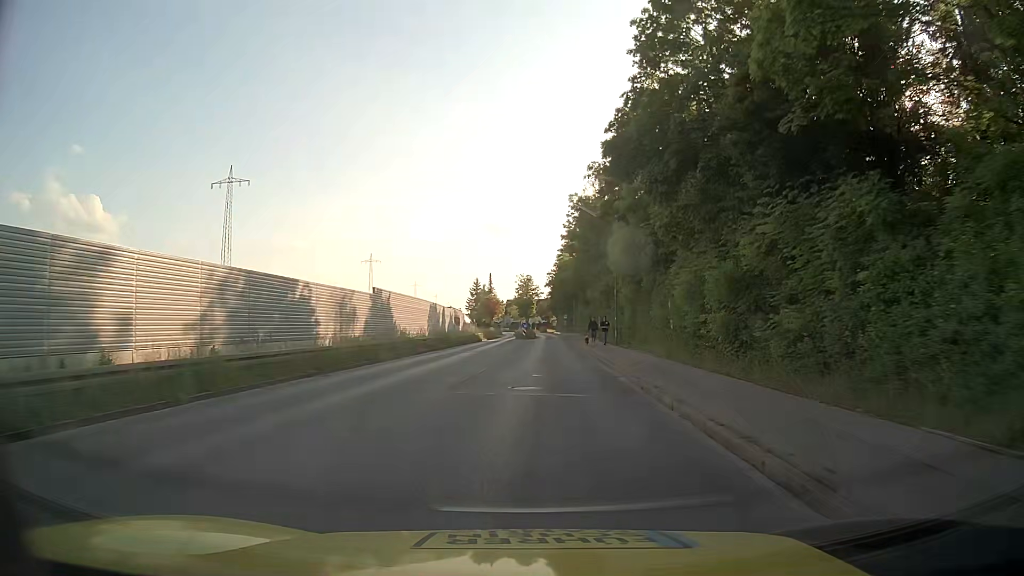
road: tertiary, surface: asphalt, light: Day
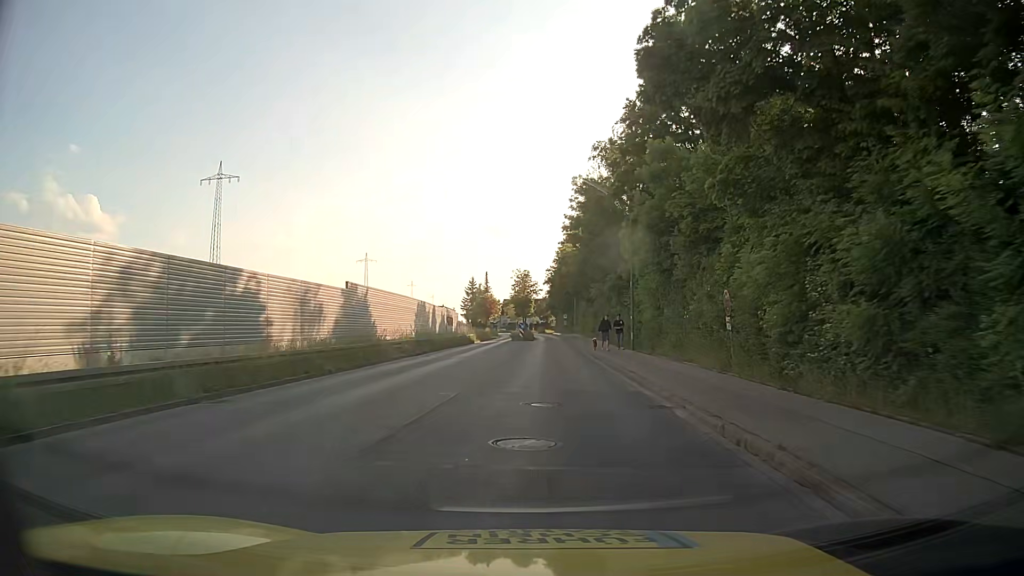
(0.0, +6.9) m; 0°
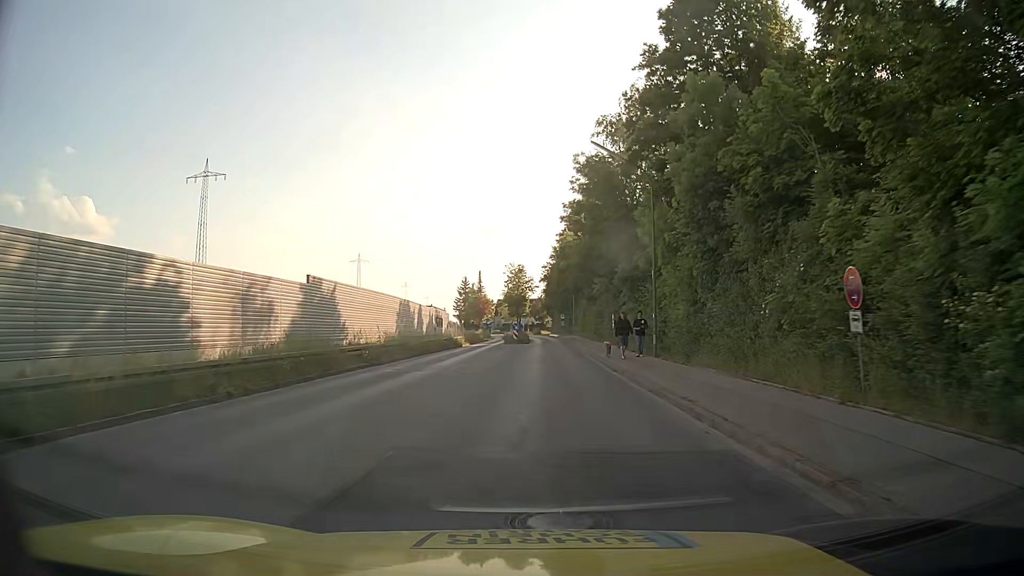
(0.0, +6.9) m; +1°
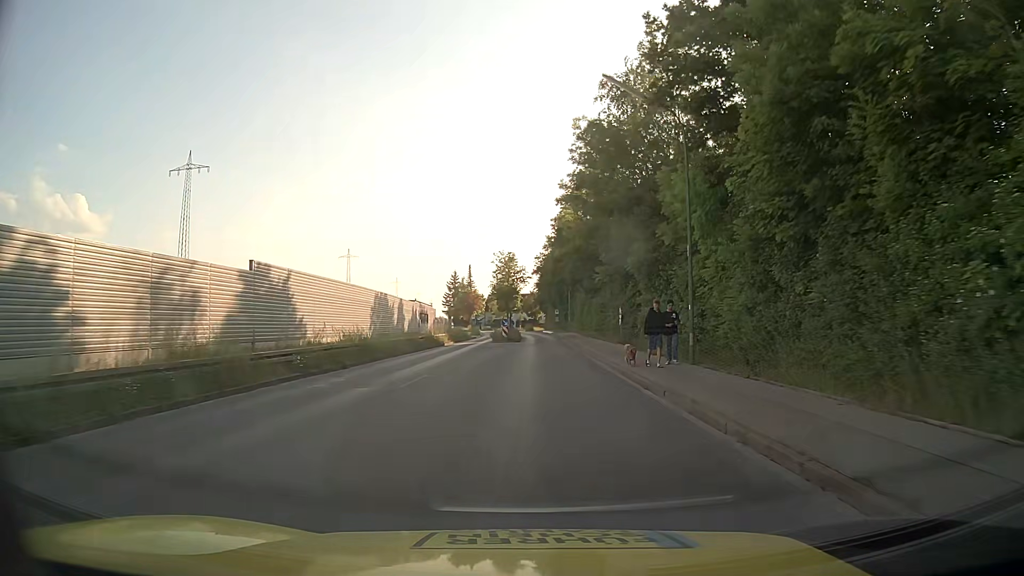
(0.0, +6.9) m; 0°
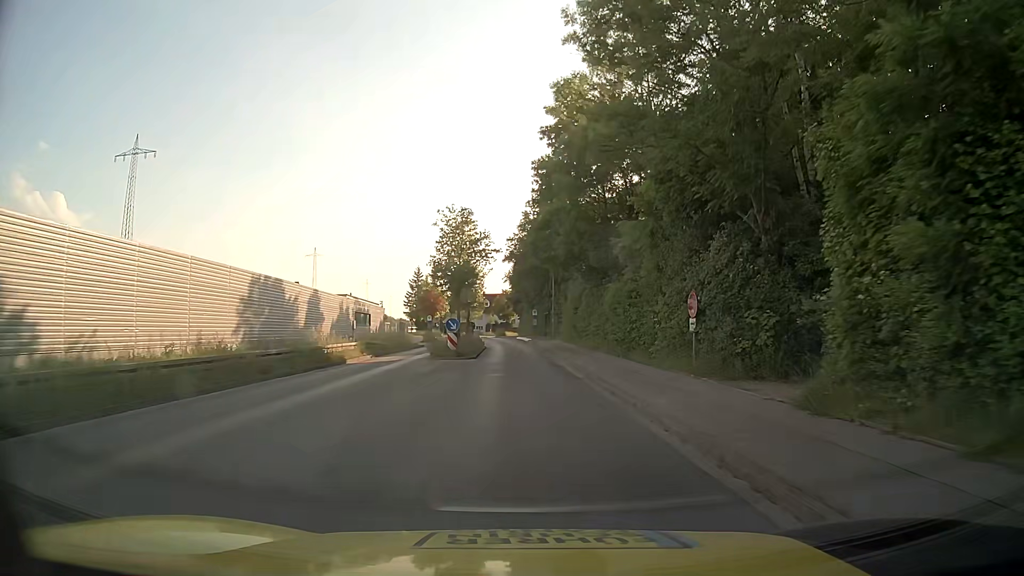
(+0.3, +21.0) m; +2°
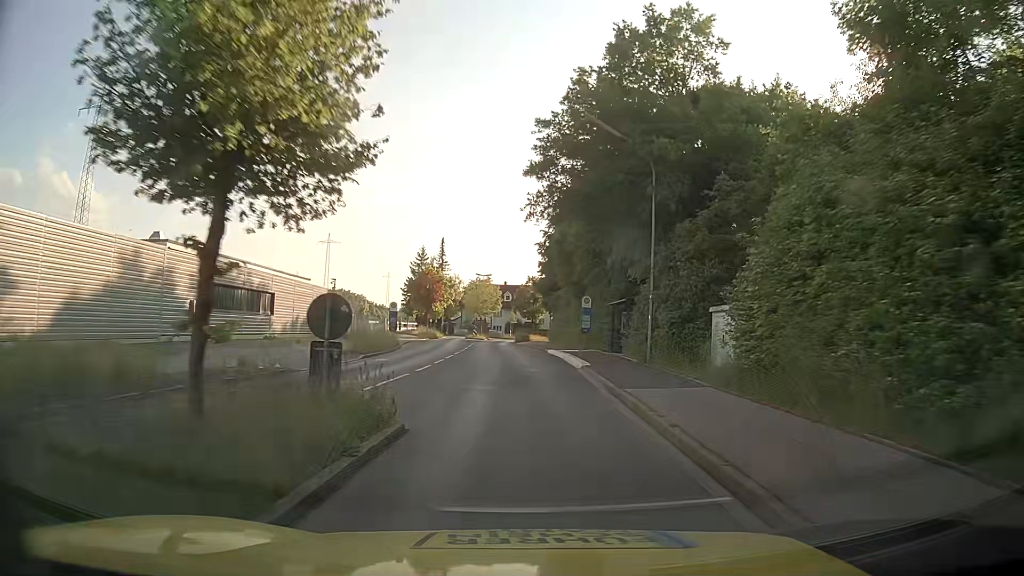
(-0.6, +36.3) m; -2°
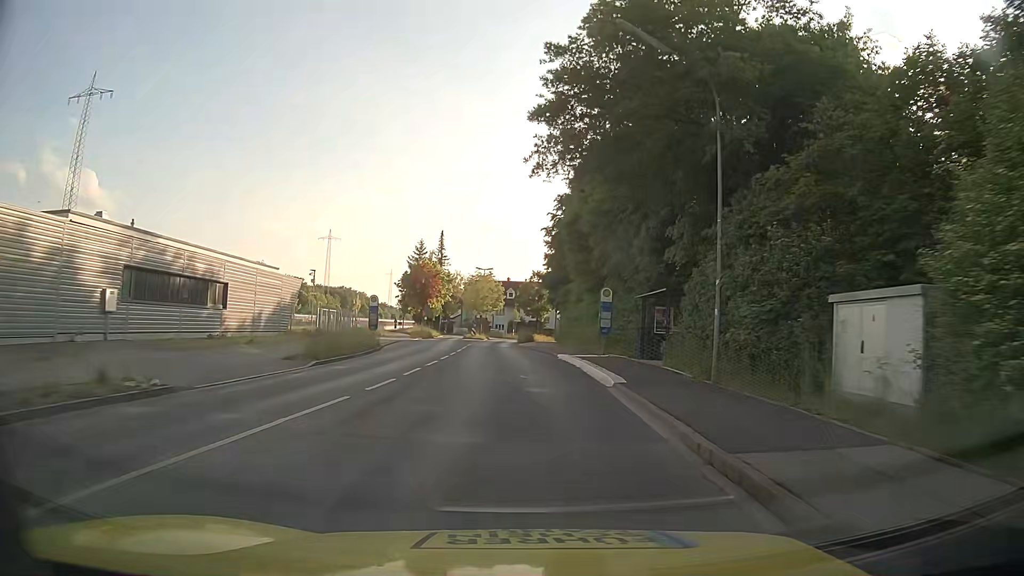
(0.0, +7.2) m; +1°
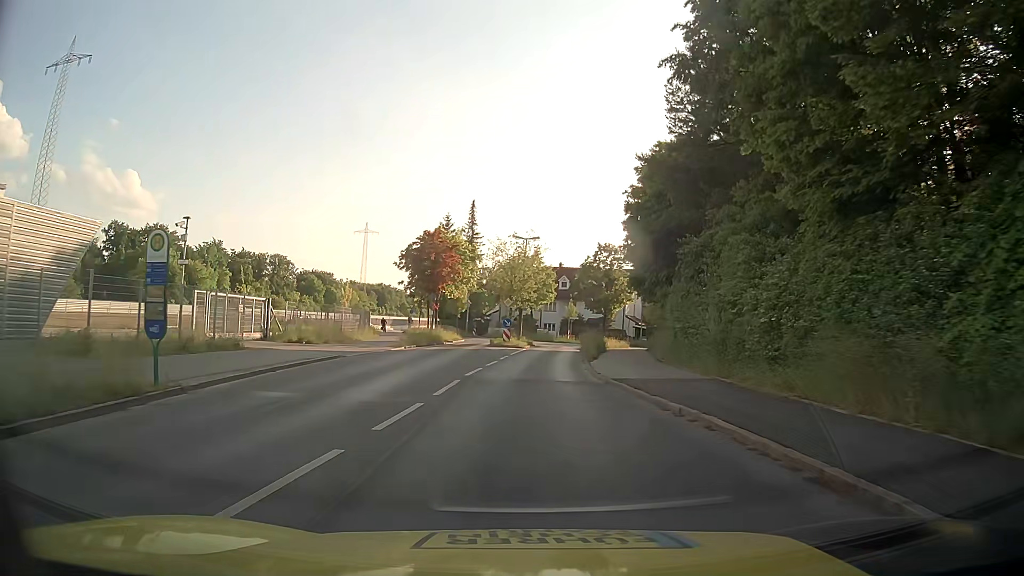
(-1.3, +27.6) m; -5°
(0, +10) (0, +20) (+1, +30) (+2, +40) (+3, +50) (+2, +60) (0, +69) (-6, +78) (-12, +85) (-16, +95) m
